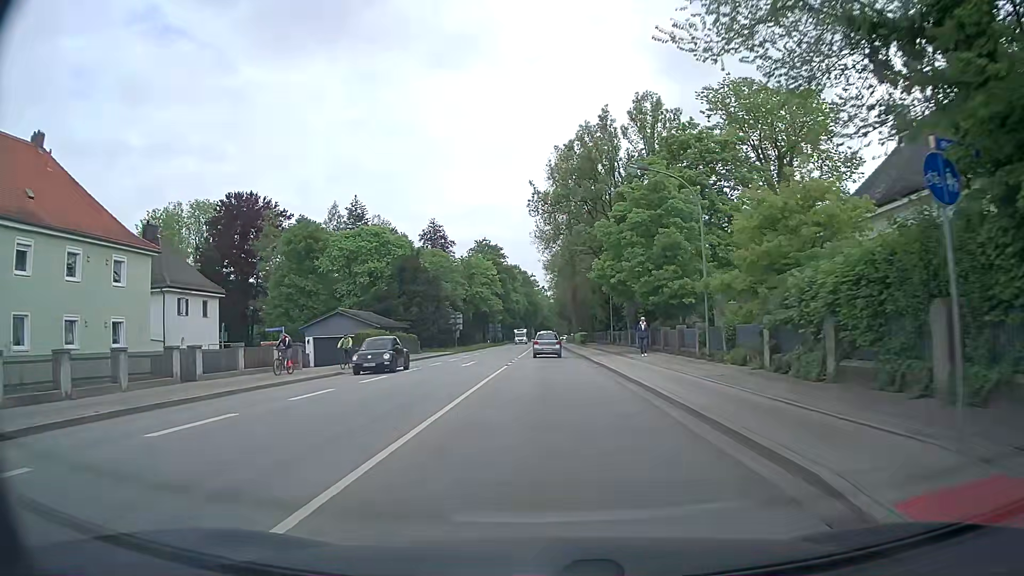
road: secondary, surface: asphalt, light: Day
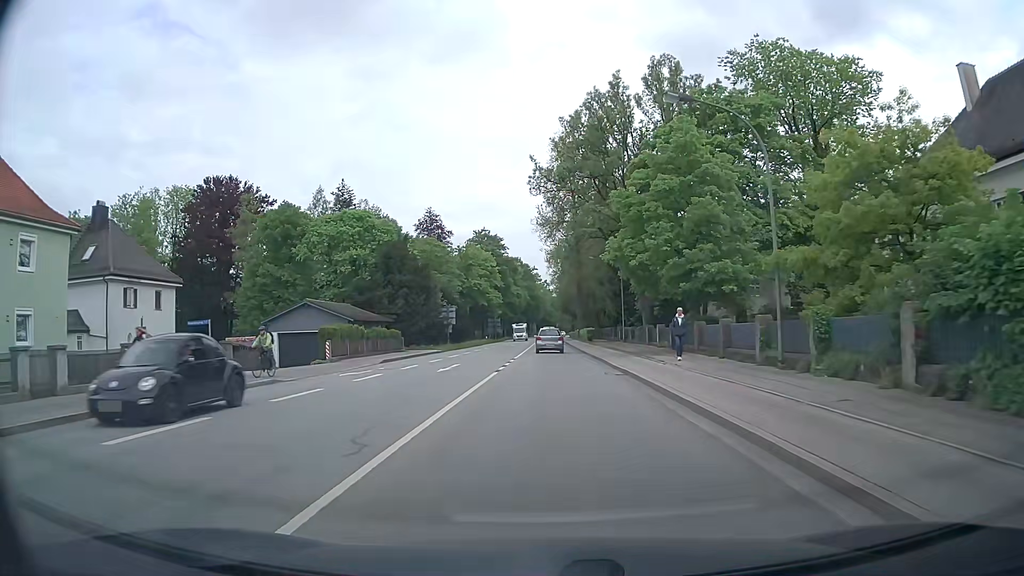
(0.0, +7.4) m; 0°
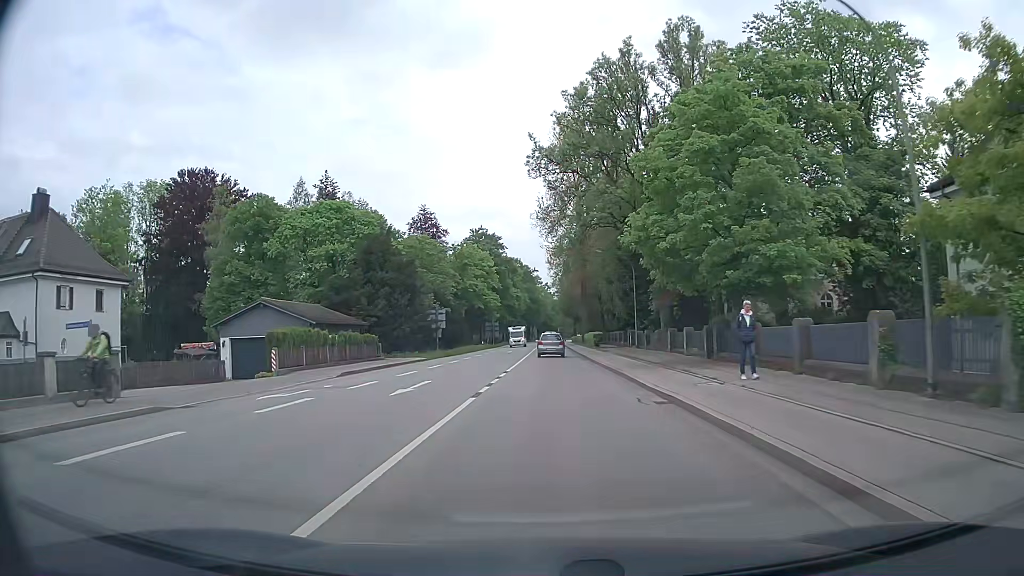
(0.0, +7.2) m; 0°
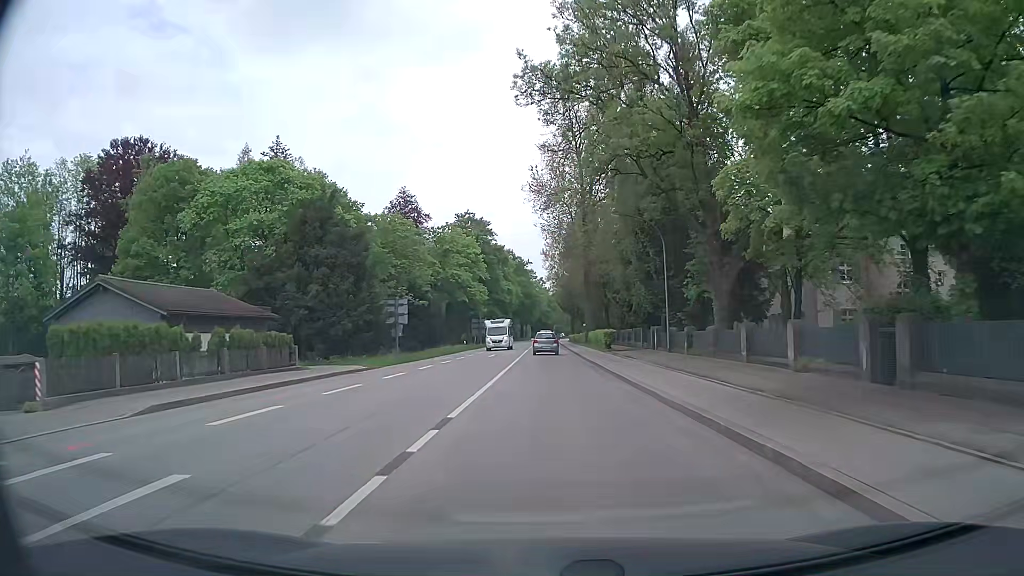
(+0.1, +14.1) m; +1°
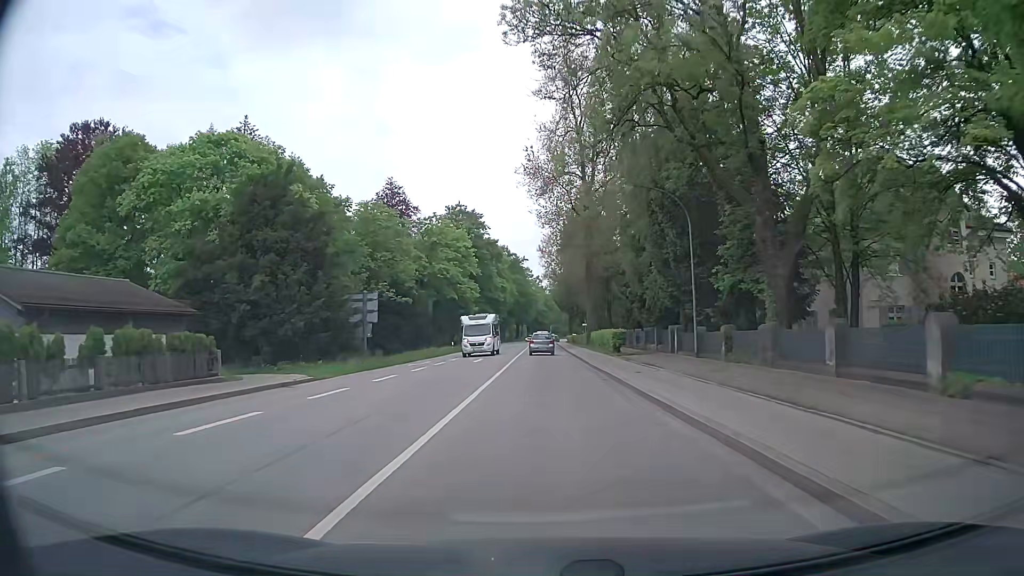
(0.0, +7.1) m; 0°
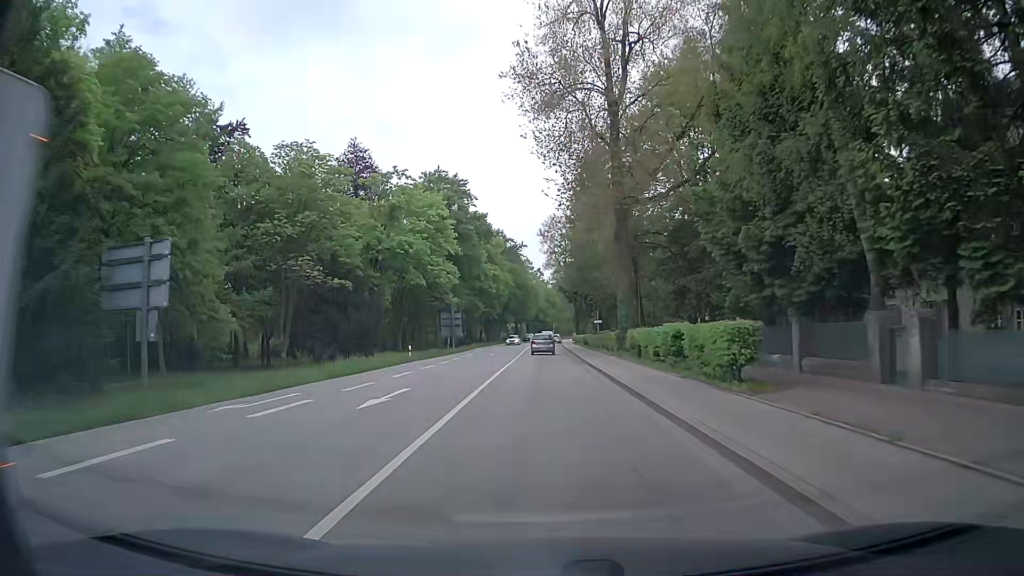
(0.0, +21.6) m; +1°
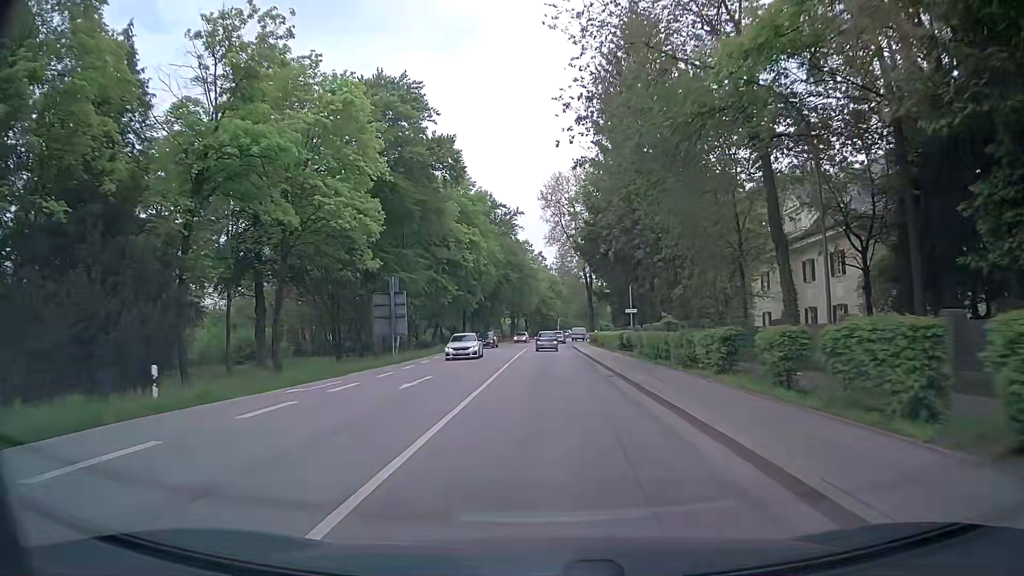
(-0.5, +30.4) m; -1°
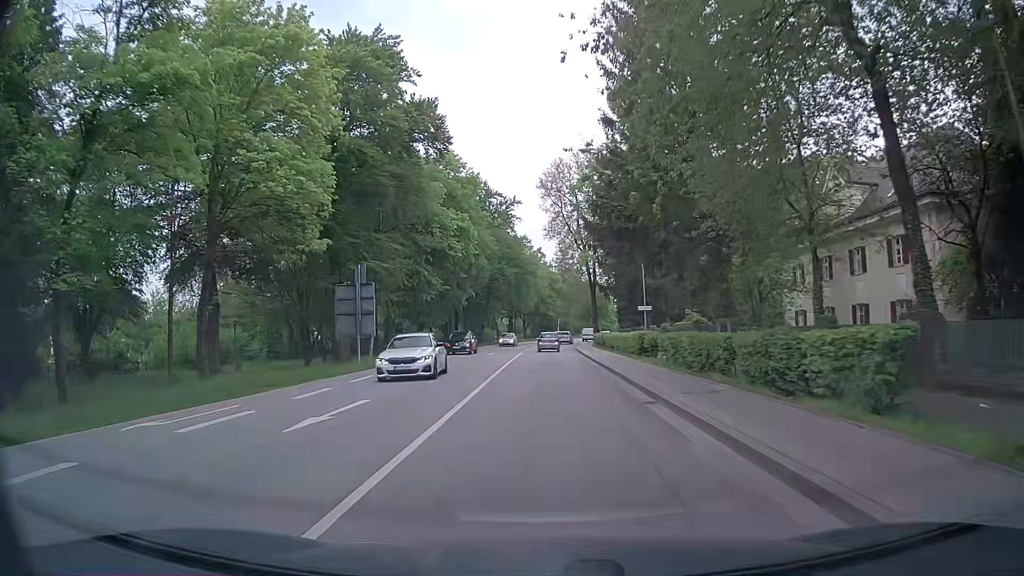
(+0.1, +7.9) m; +1°
(0, +10) (0, +20) (0, +30) (0, +40) (0, +50) (0, +60) (+1, +70) (+2, +80) (+3, +90) (+5, +100) m
